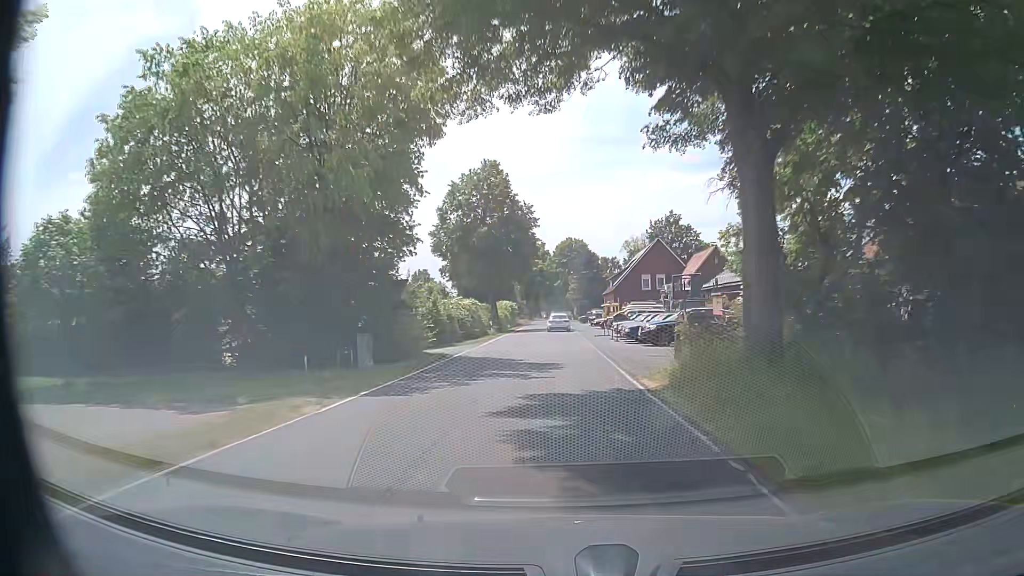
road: secondary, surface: asphalt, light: Day
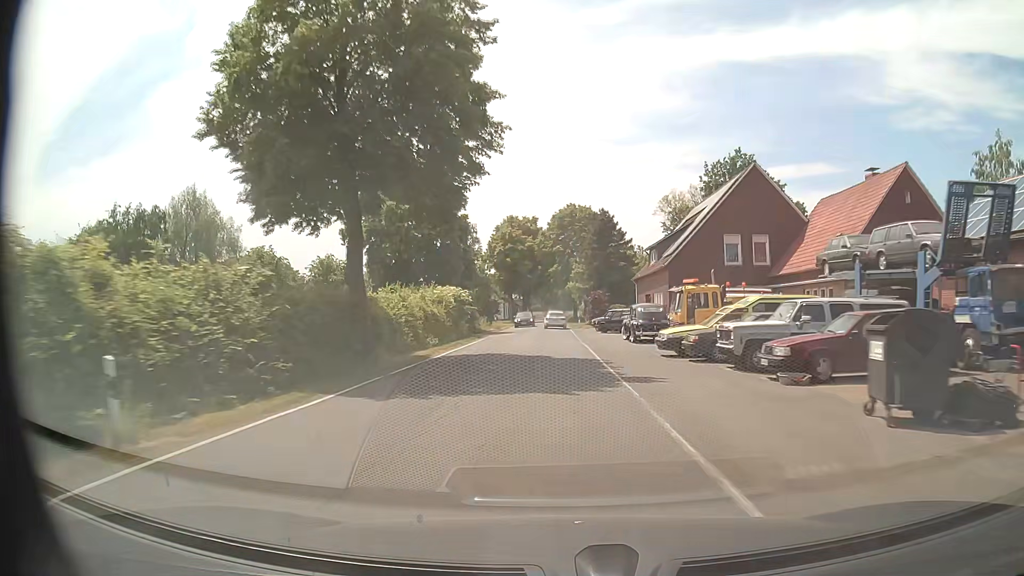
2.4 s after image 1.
(-0.1, +42.6) m; 0°
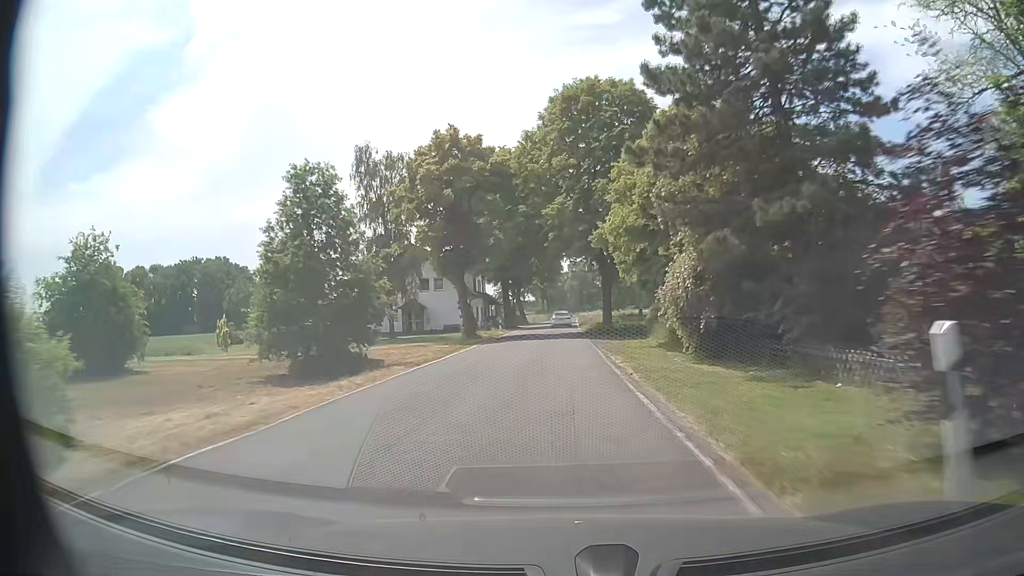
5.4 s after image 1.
(-0.2, +53.1) m; 0°
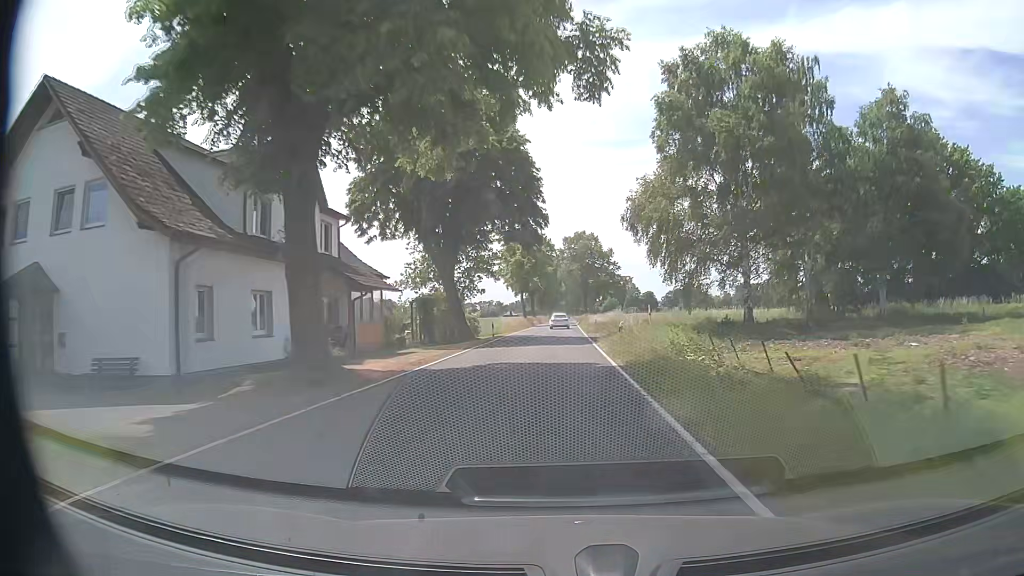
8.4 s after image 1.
(+0.1, +53.4) m; +1°
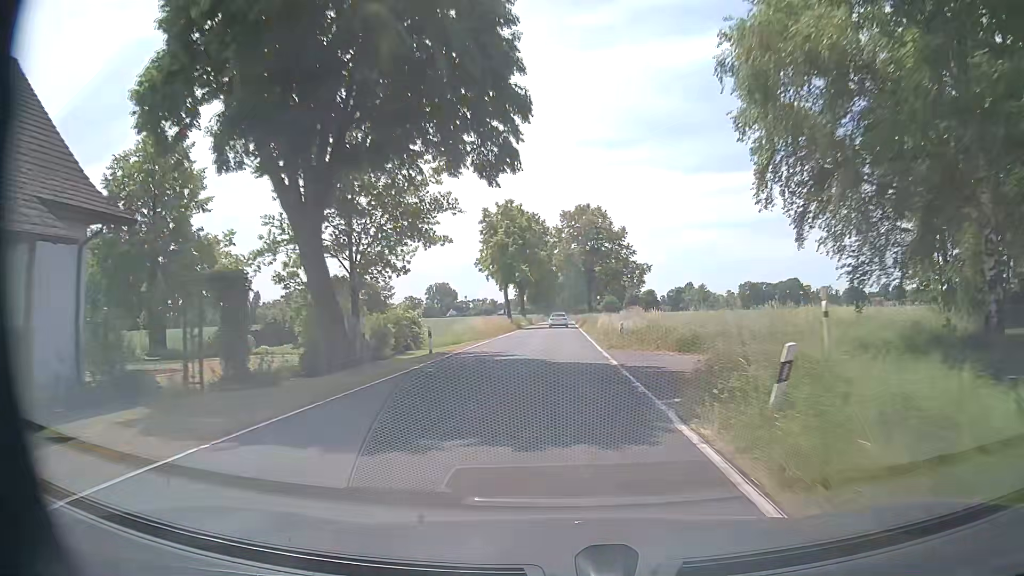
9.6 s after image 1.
(+0.1, +21.9) m; +1°
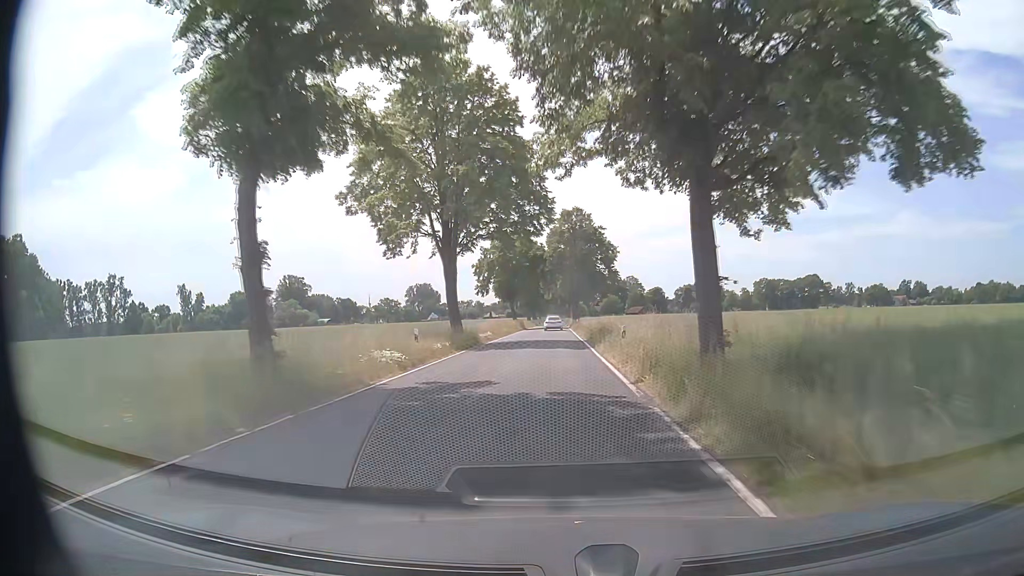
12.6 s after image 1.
(0.0, +56.0) m; 0°
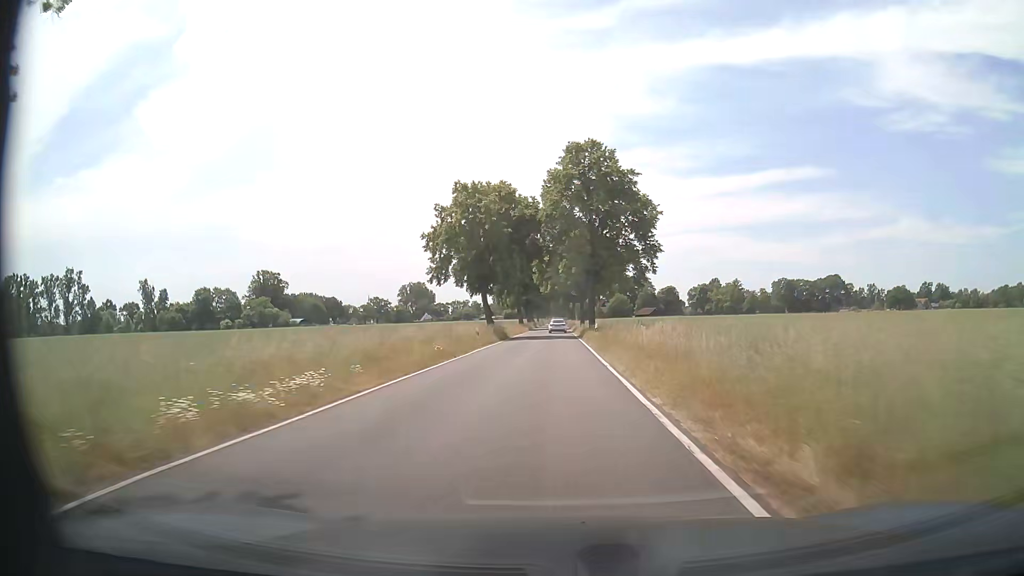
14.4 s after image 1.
(0.0, +34.4) m; -1°
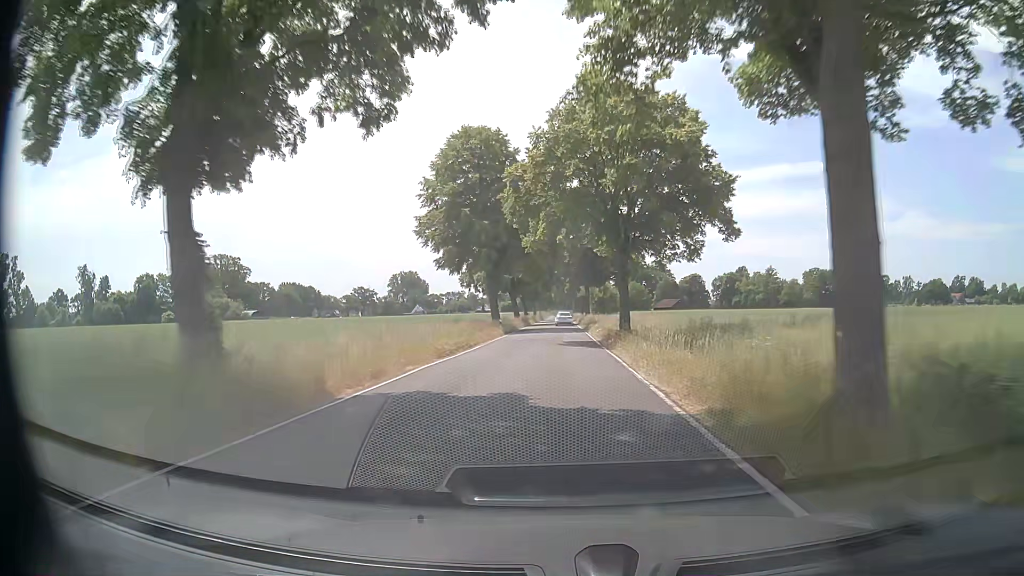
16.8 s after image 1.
(+0.5, +46.3) m; 0°
(0, +10) (0, +20) (0, +30) (0, +40) (0, +50) (0, +60) (0, +70) (0, +80) (0, +90) (+1, +100) m
